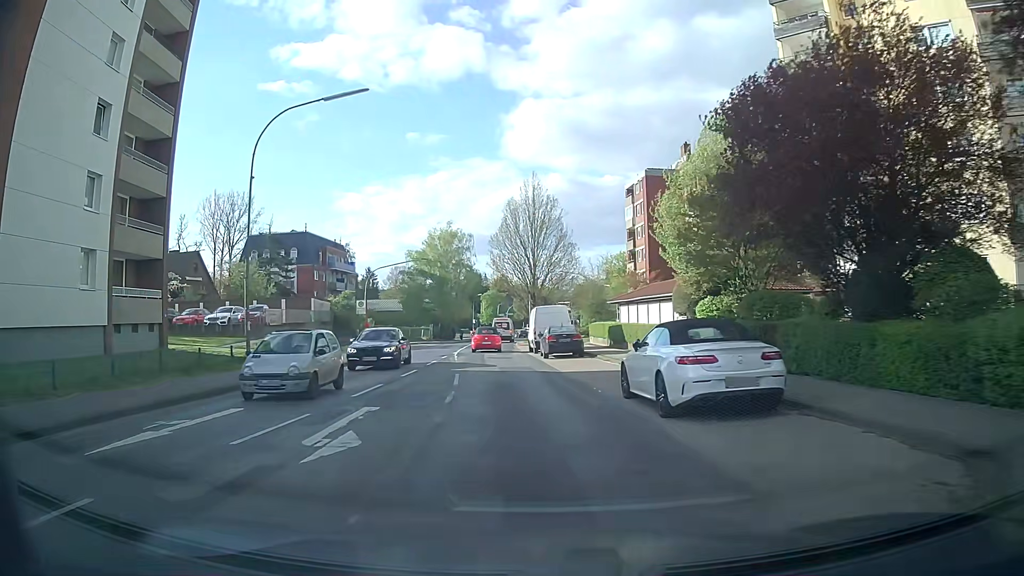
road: secondary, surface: asphalt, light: Day
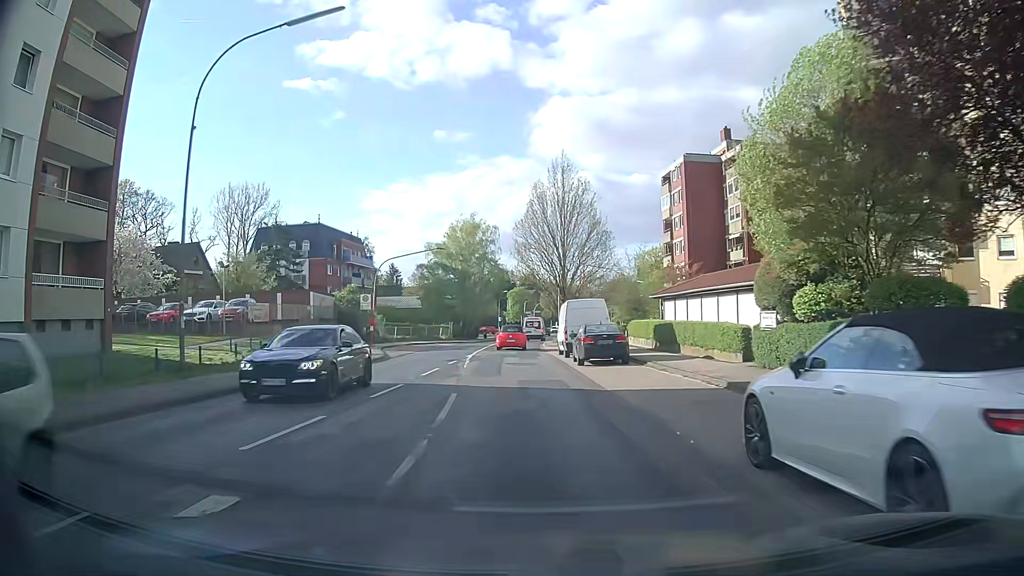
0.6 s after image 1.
(-0.1, +6.6) m; -1°
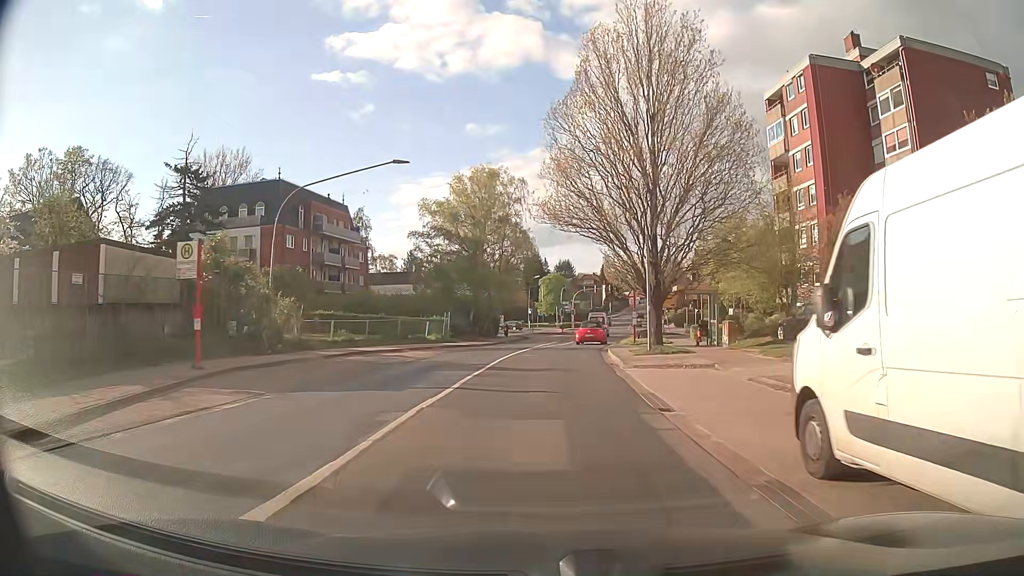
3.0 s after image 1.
(-1.6, +27.9) m; -4°
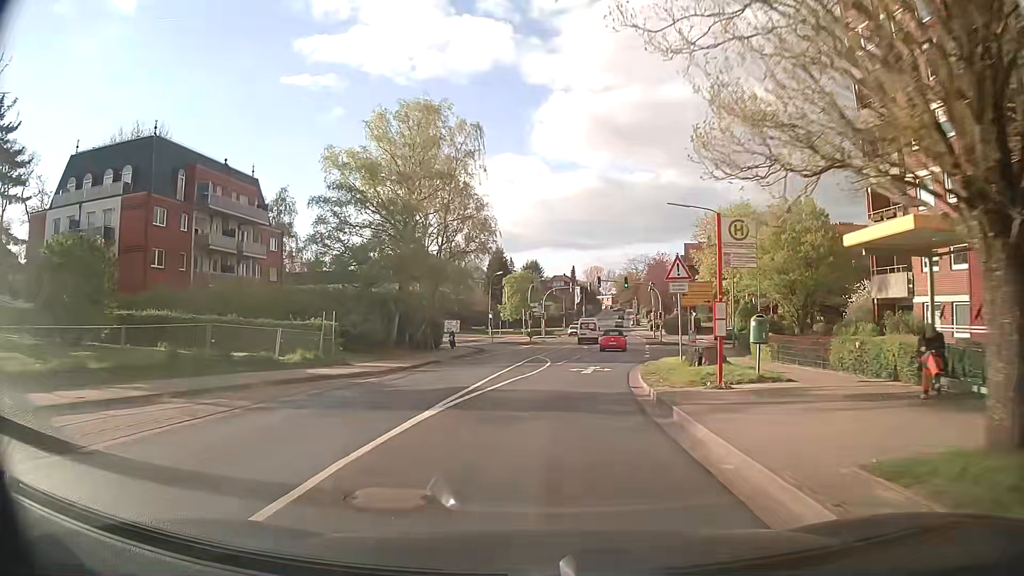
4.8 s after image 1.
(+0.4, +20.6) m; +3°
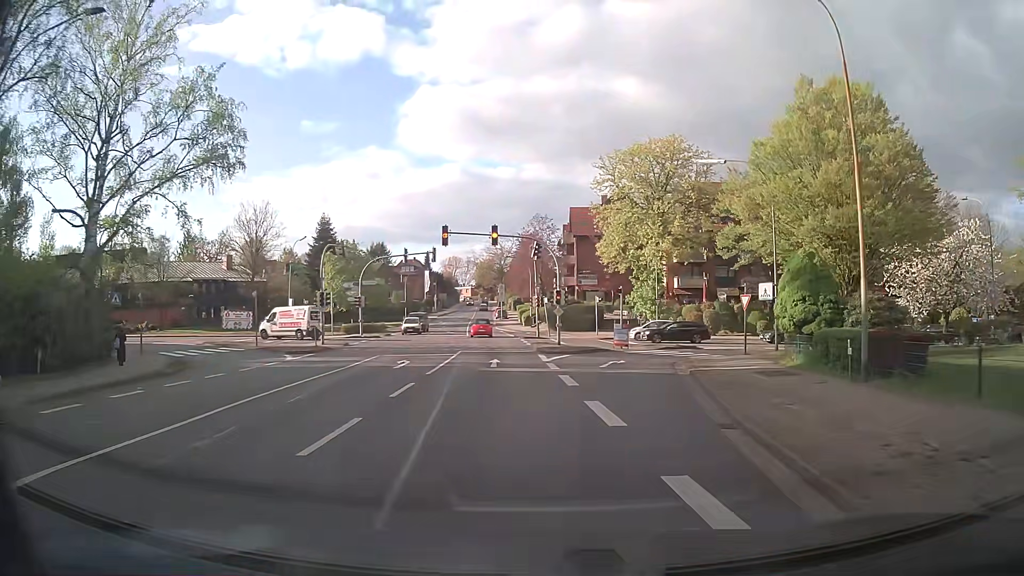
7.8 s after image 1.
(+3.0, +32.6) m; +11°
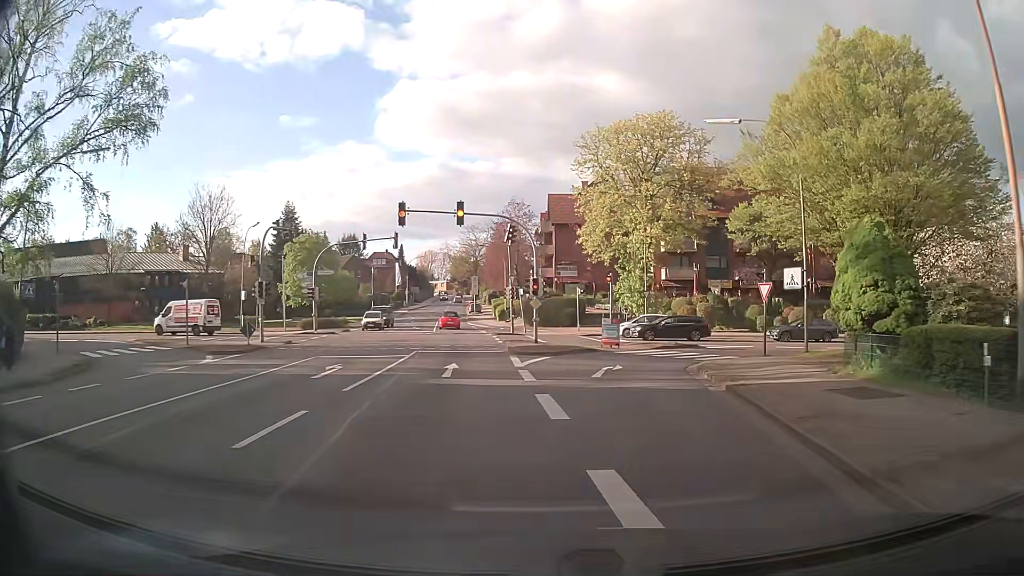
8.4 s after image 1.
(+0.1, +6.0) m; +2°
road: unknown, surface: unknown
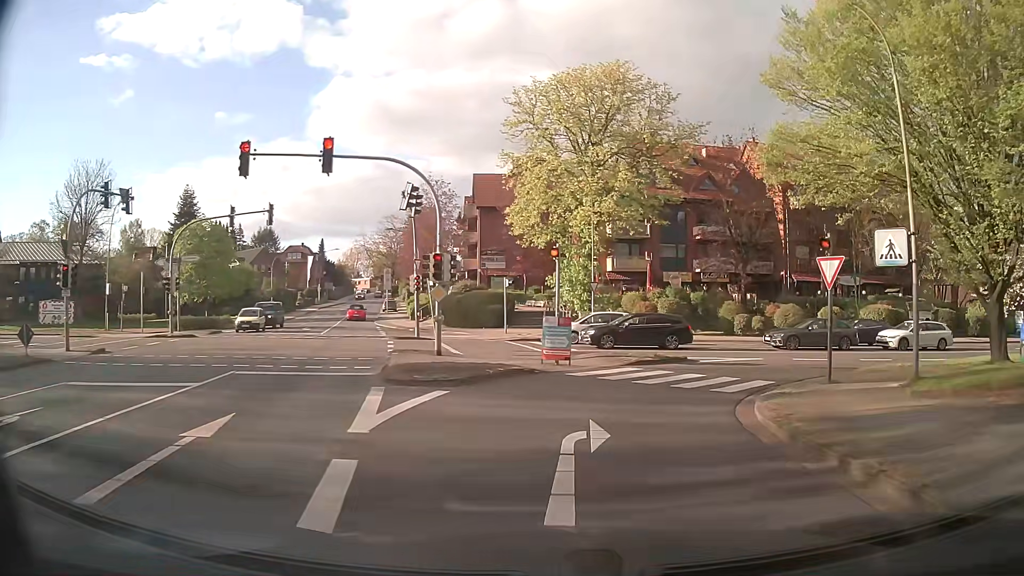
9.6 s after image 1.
(+0.6, +11.6) m; +6°
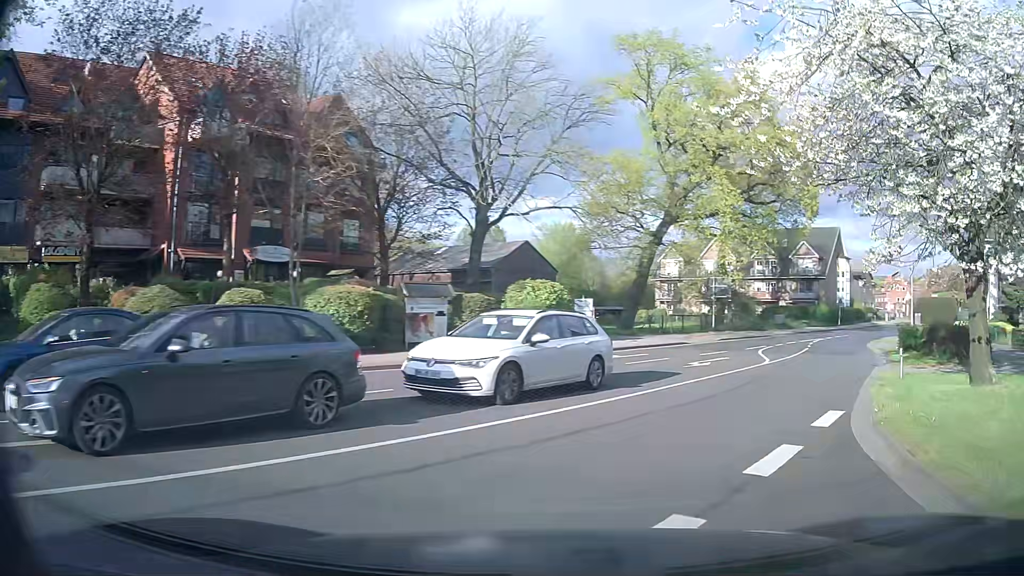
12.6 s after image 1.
(+7.9, +22.2) m; +51°
